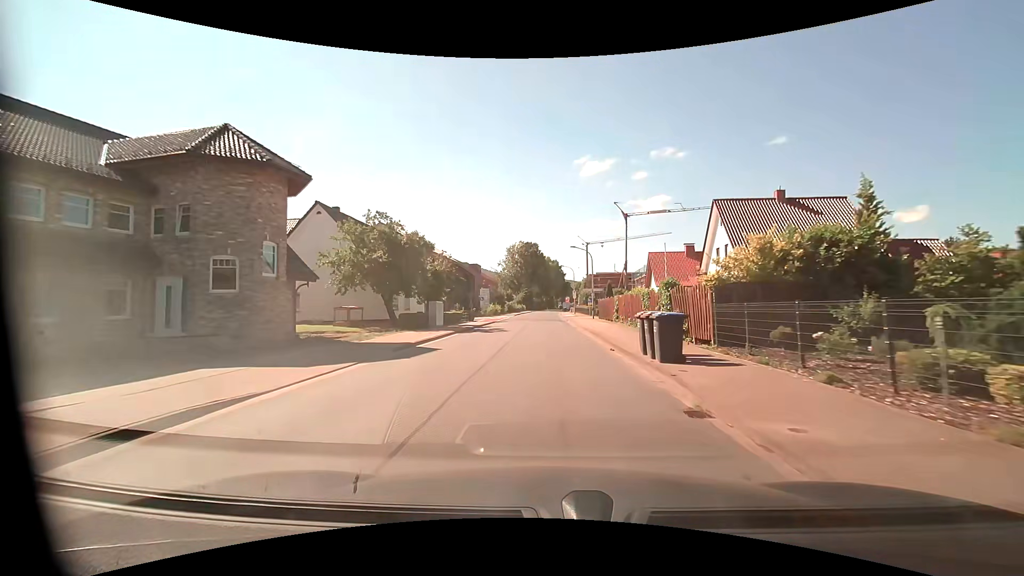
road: unclassified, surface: asphalt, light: Day
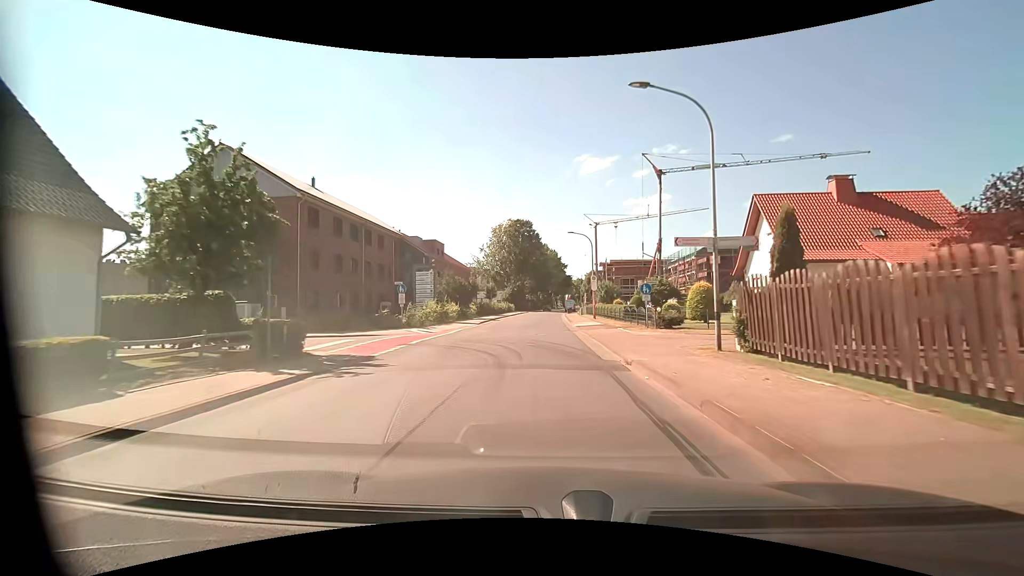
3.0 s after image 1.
(0.0, +36.9) m; 0°
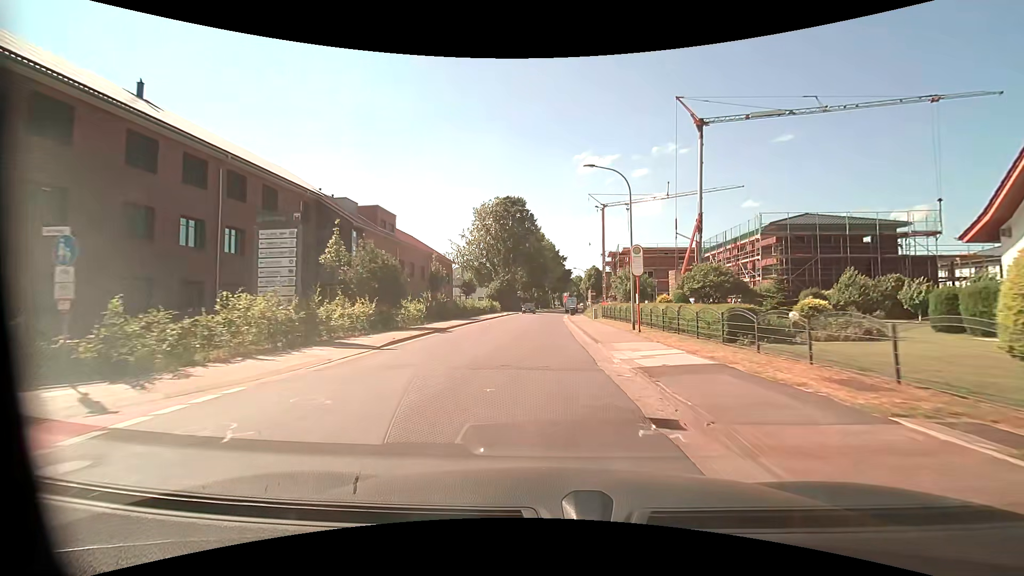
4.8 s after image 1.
(-0.1, +21.9) m; 0°
(0, +10) (0, +20) (0, +30) (0, +40) (0, +50) (0, +60) (+1, +70) (+1, +80) (+2, +90) (+3, +100) m
